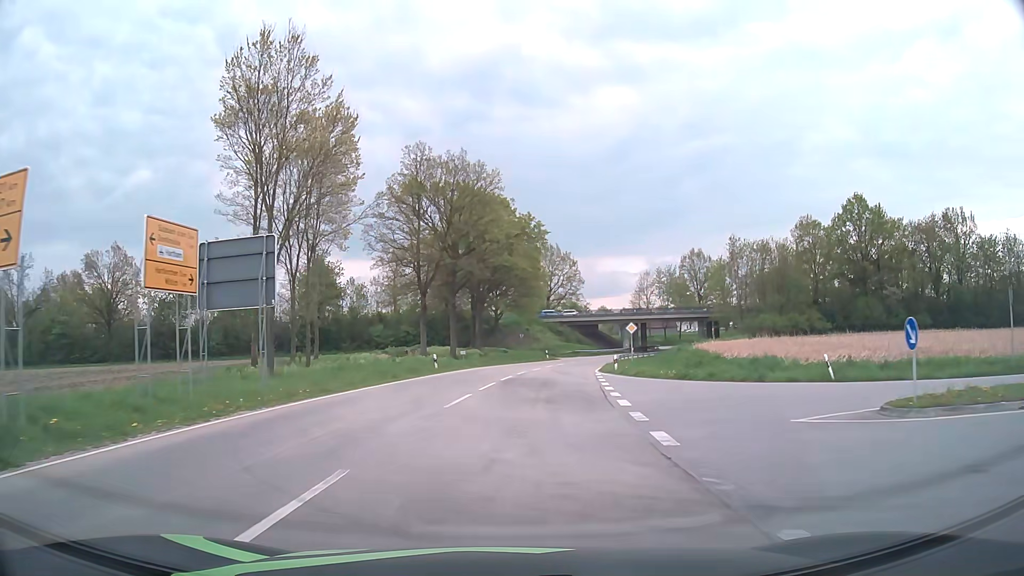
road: tertiary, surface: asphalt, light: Day
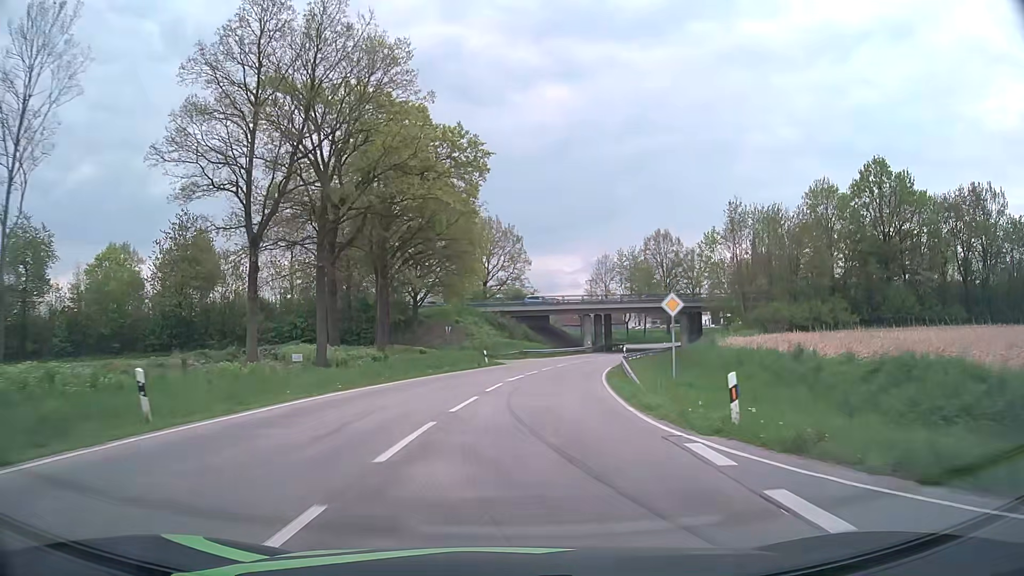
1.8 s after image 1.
(+1.2, +25.9) m; +6°
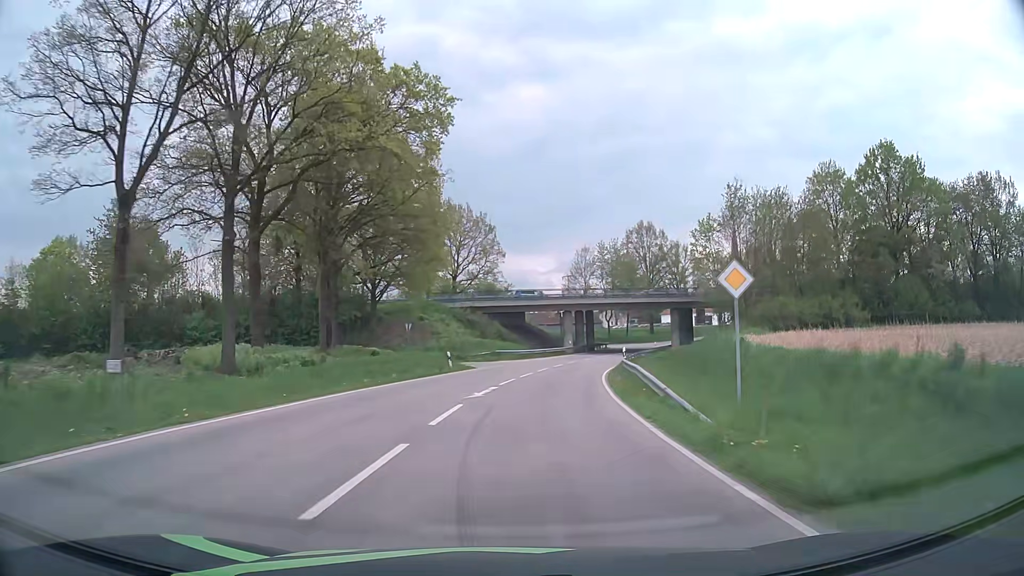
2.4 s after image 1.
(+0.1, +8.7) m; +2°
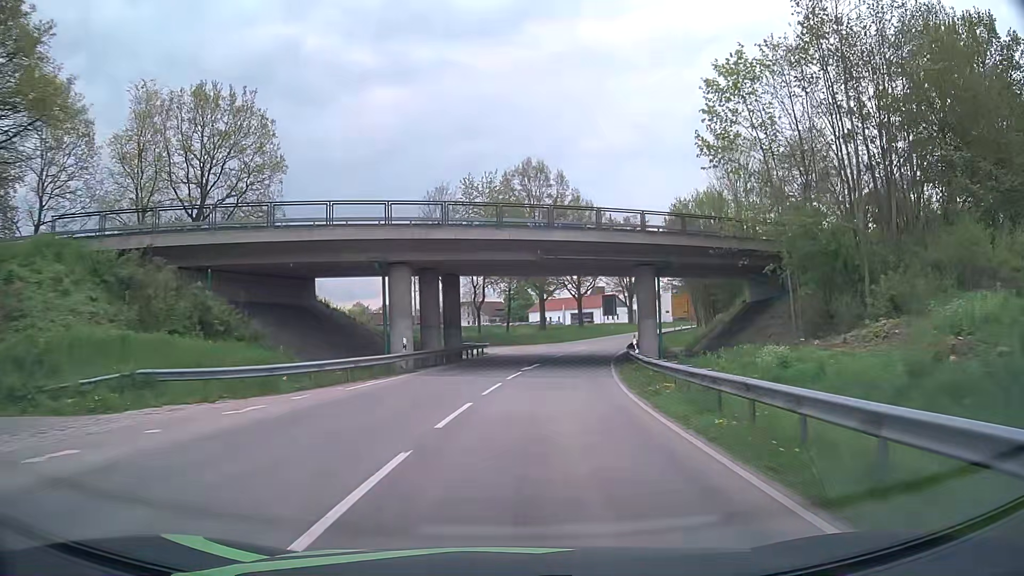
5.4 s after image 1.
(+4.5, +43.9) m; +12°
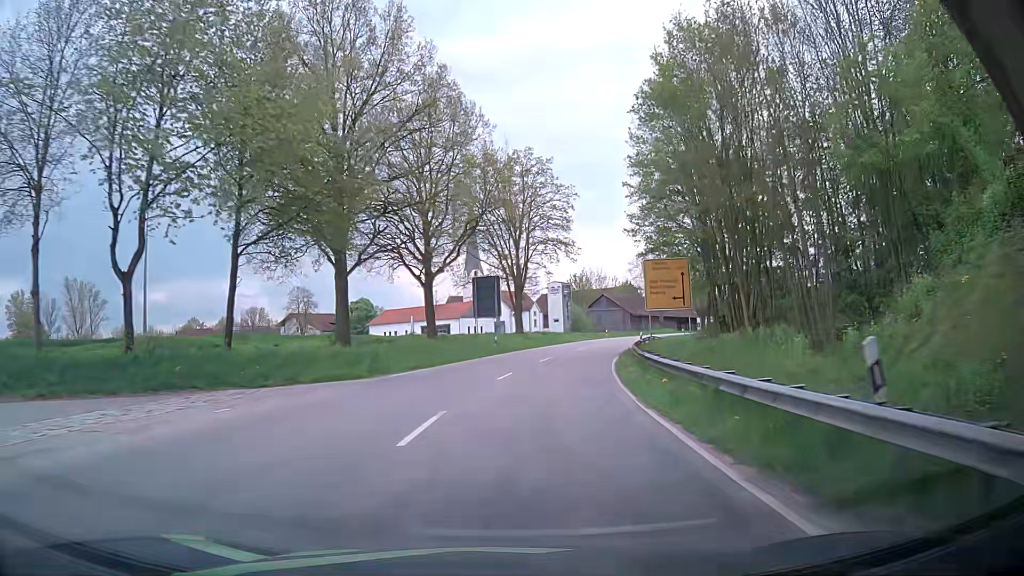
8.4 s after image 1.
(+5.3, +44.8) m; +9°
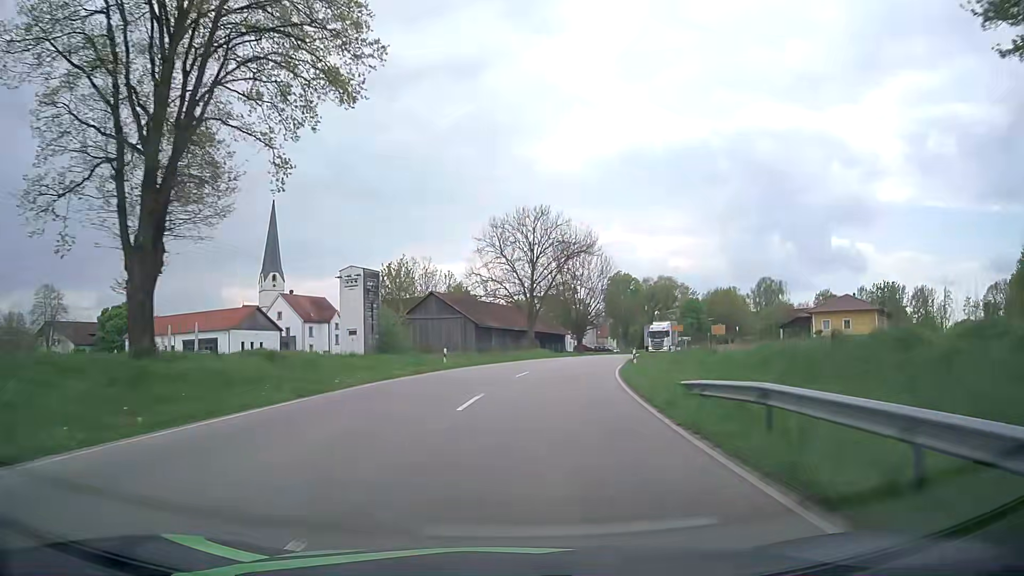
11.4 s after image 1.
(+8.2, +44.5) m; +20°
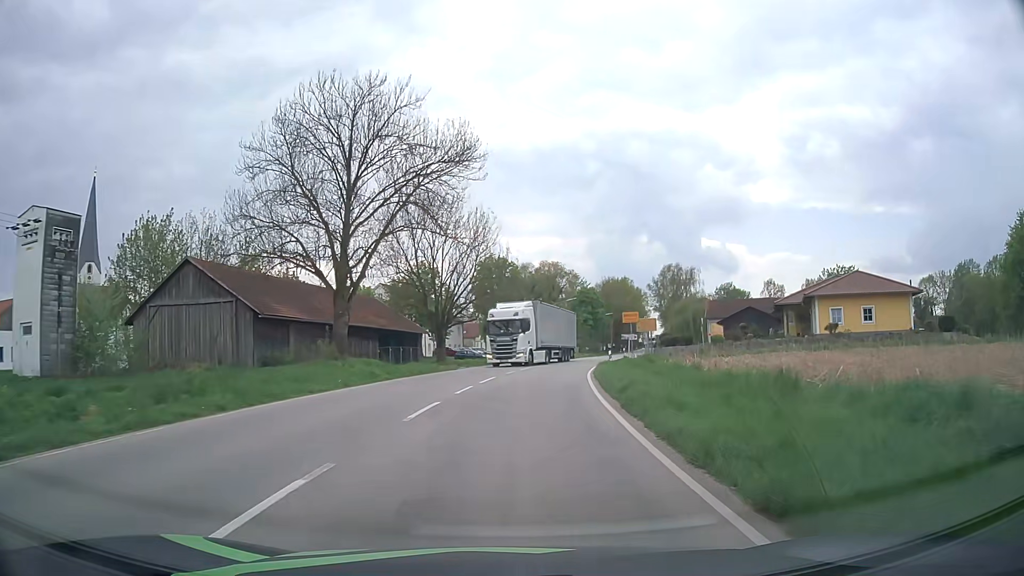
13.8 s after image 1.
(+2.8, +32.7) m; +10°
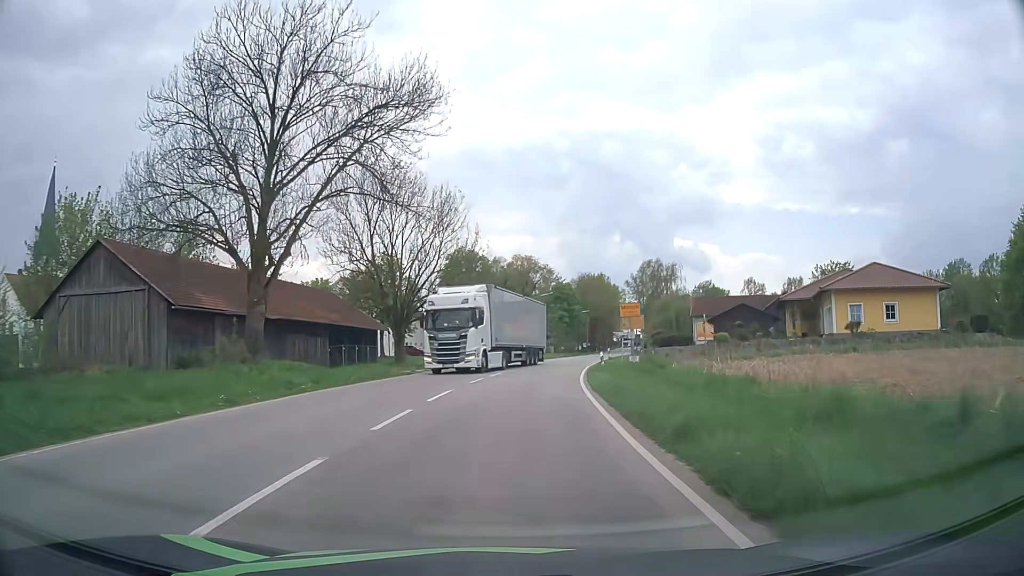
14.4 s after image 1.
(+0.2, +7.7) m; +2°
